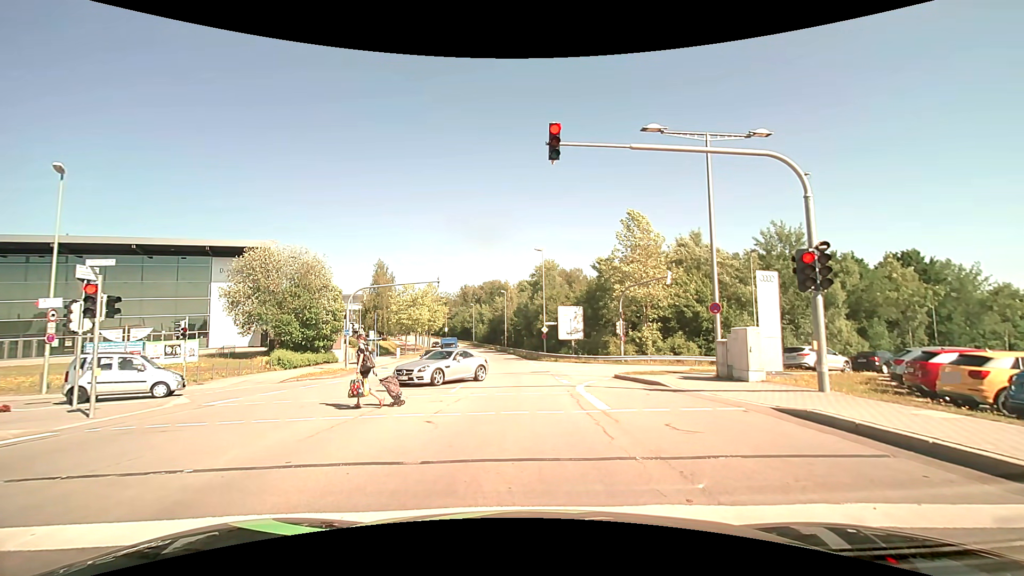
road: secondary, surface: asphalt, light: Day
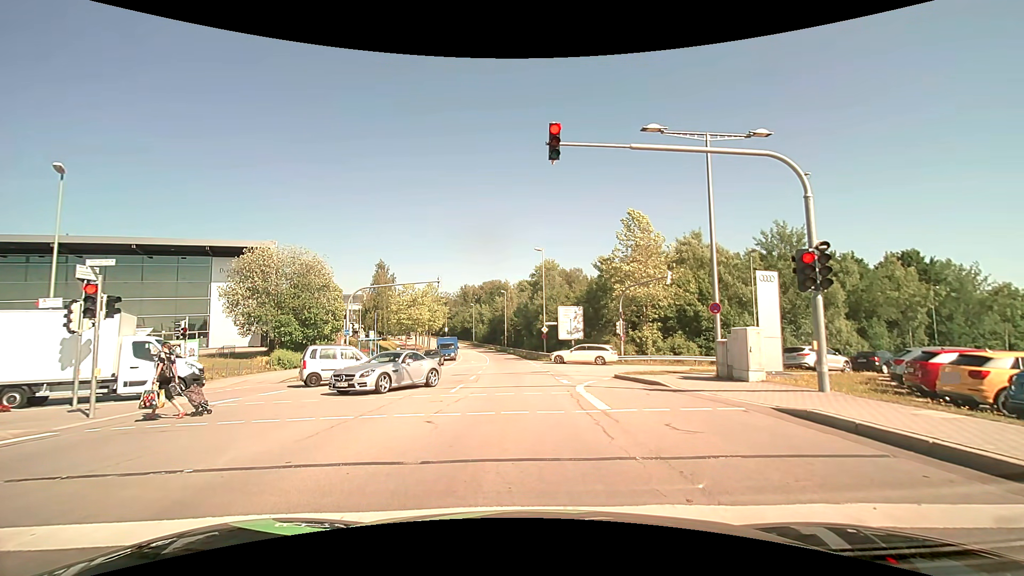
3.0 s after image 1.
(0.0, 0.0) m; 0°
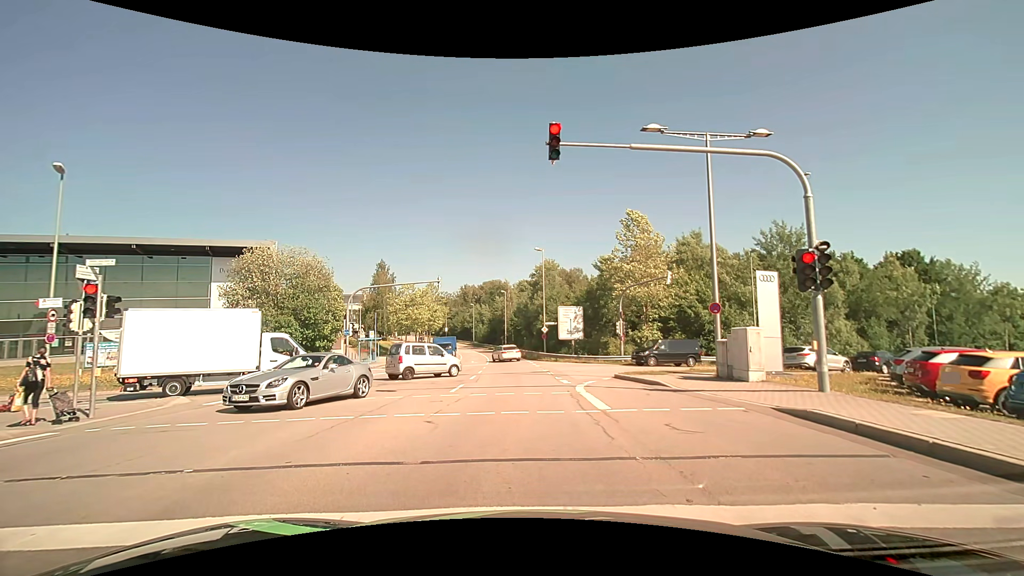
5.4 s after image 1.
(0.0, 0.0) m; 0°
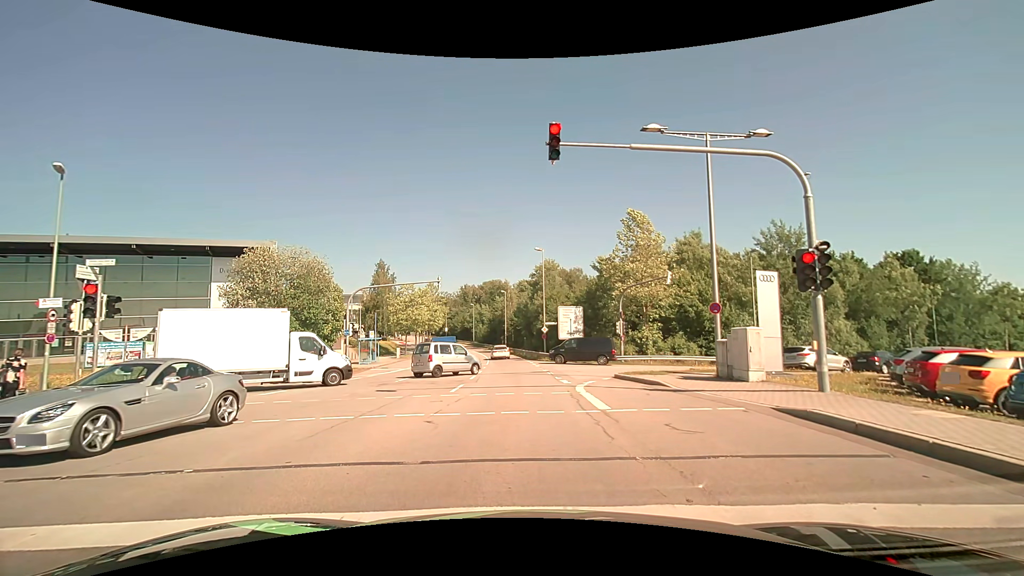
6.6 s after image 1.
(0.0, 0.0) m; 0°
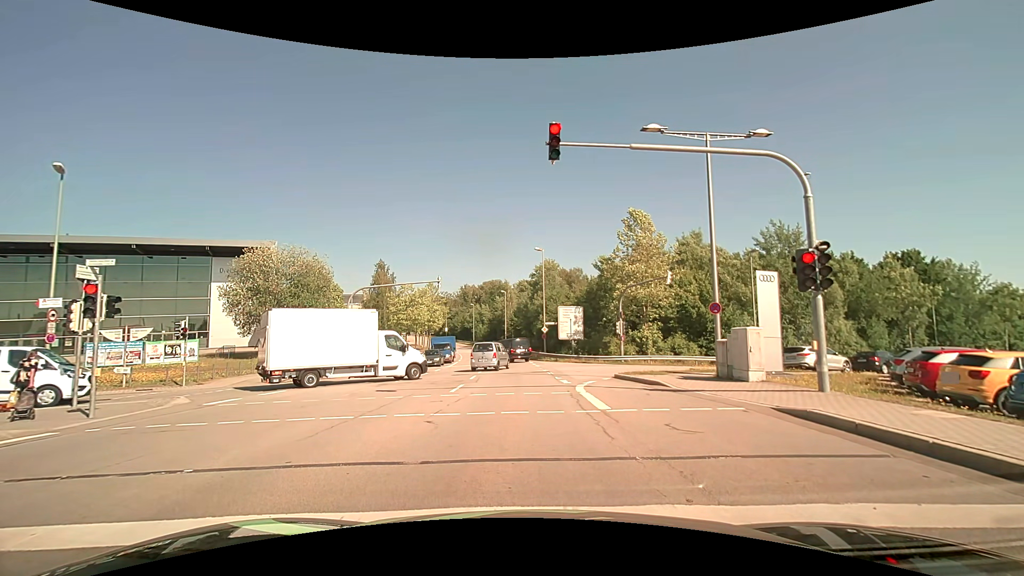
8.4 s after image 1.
(0.0, 0.0) m; 0°
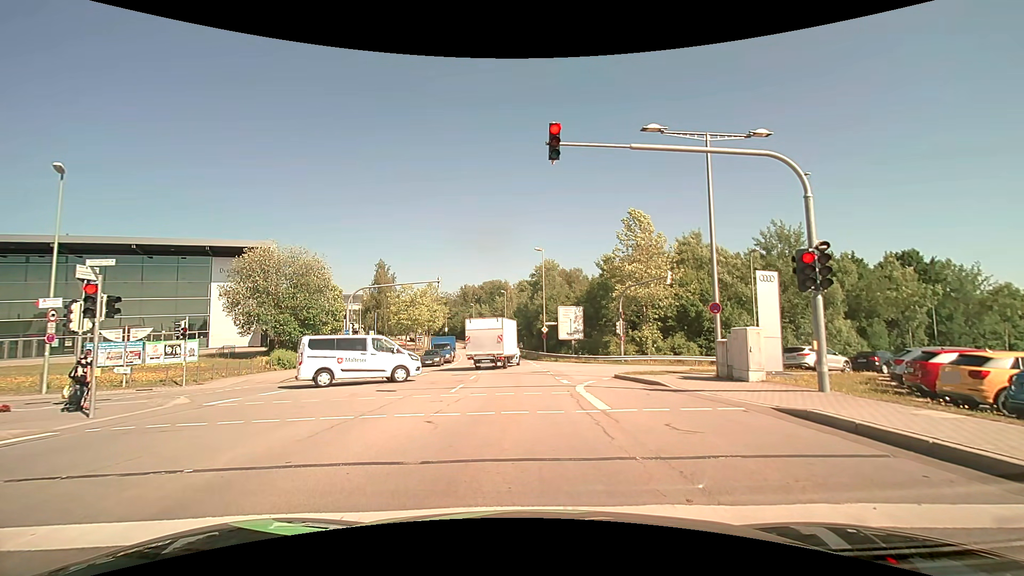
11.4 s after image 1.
(0.0, 0.0) m; 0°
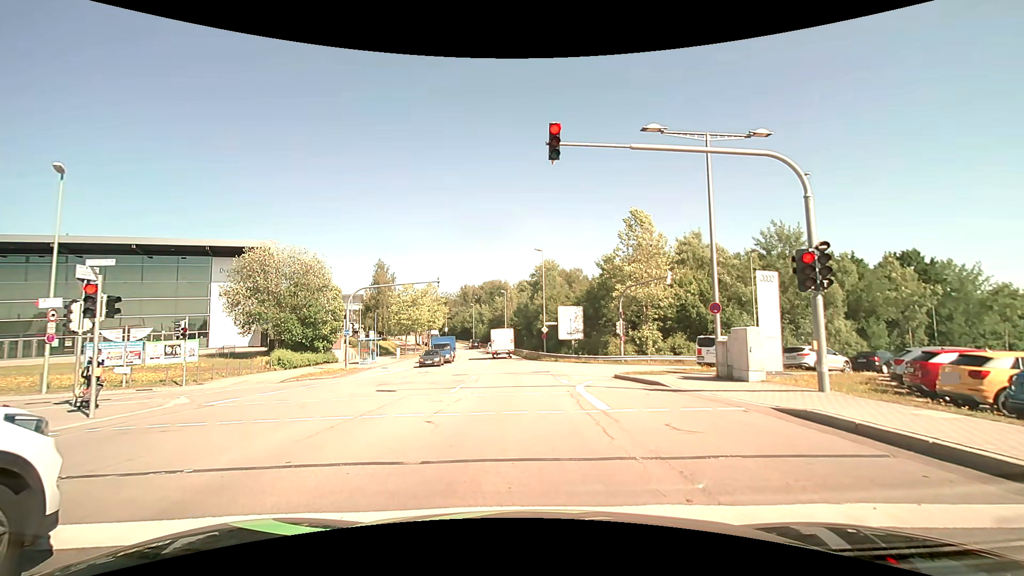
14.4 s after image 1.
(0.0, 0.0) m; 0°
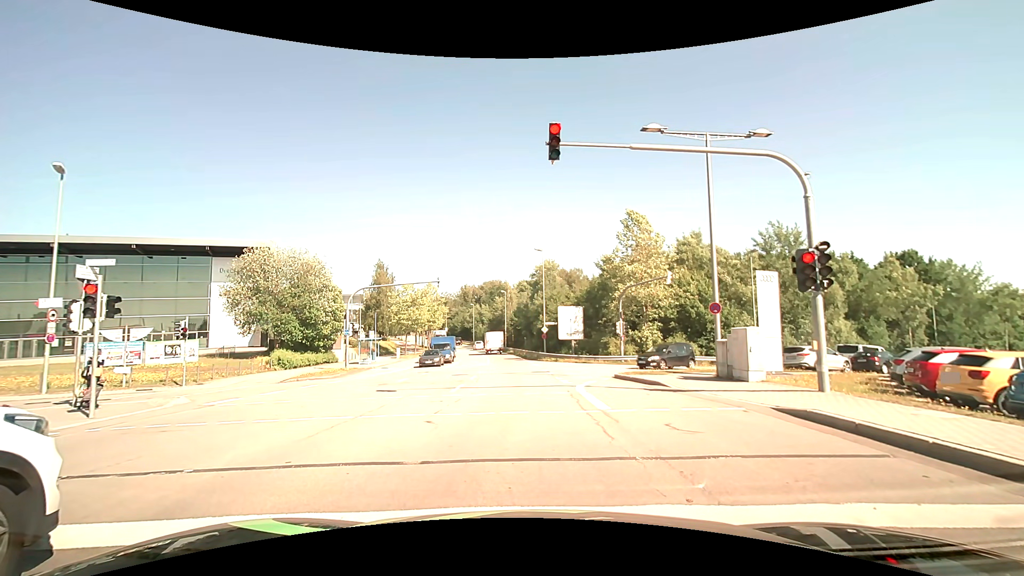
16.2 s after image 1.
(0.0, 0.0) m; 0°
(0, +10) (0, +20) (-1, +30) (-2, +40) (-3, +50) (-4, +60) (-5, +70) (-6, +80) (-8, +89) (-10, +99) m
